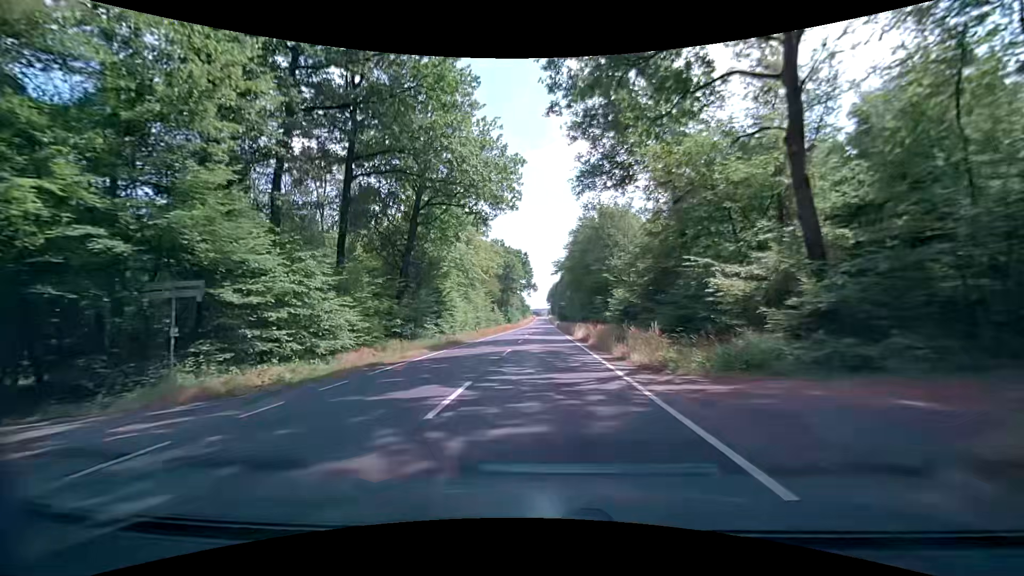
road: primary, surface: asphalt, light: Day
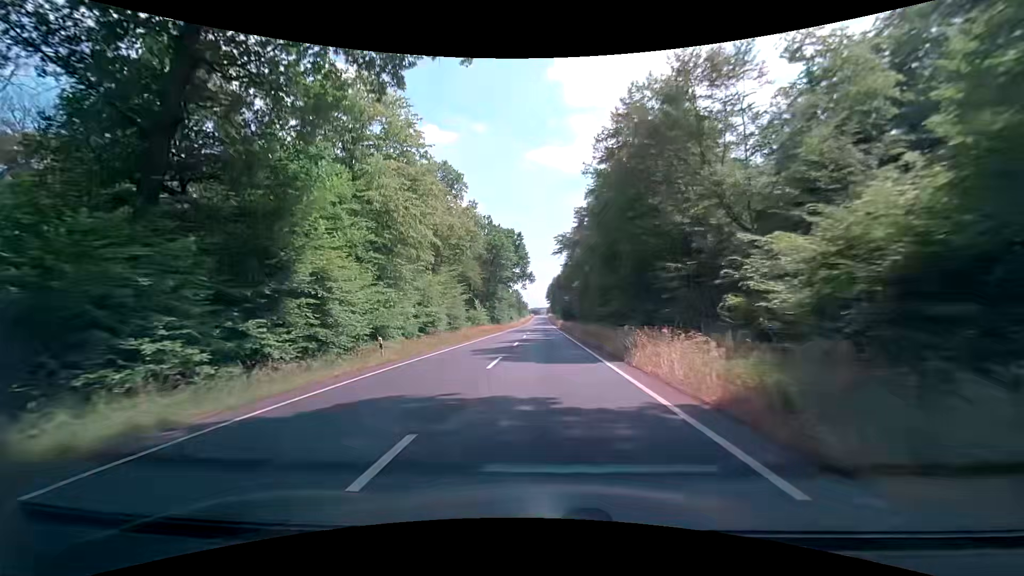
(+0.1, +29.0) m; 0°
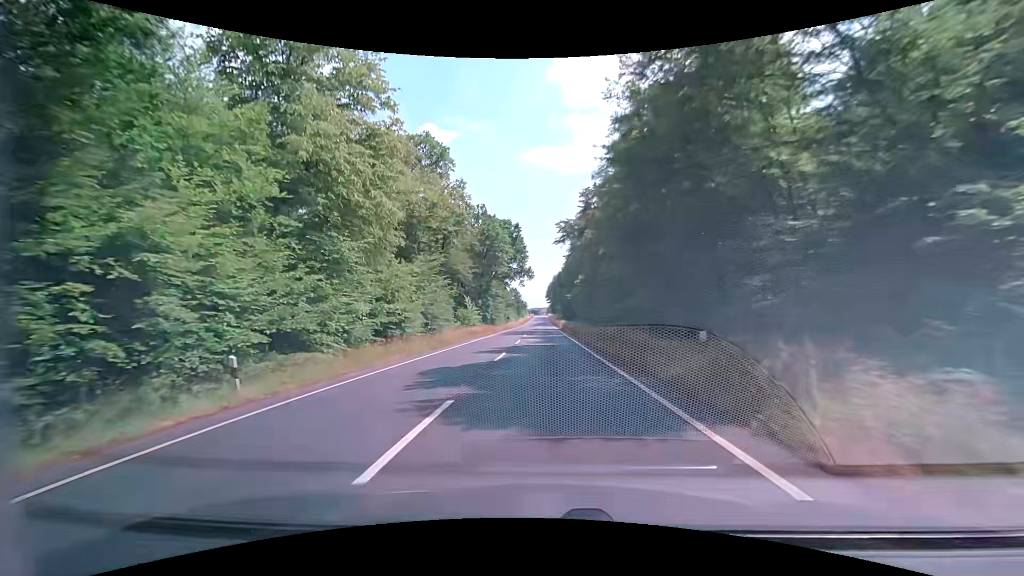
(0.0, +9.7) m; 0°
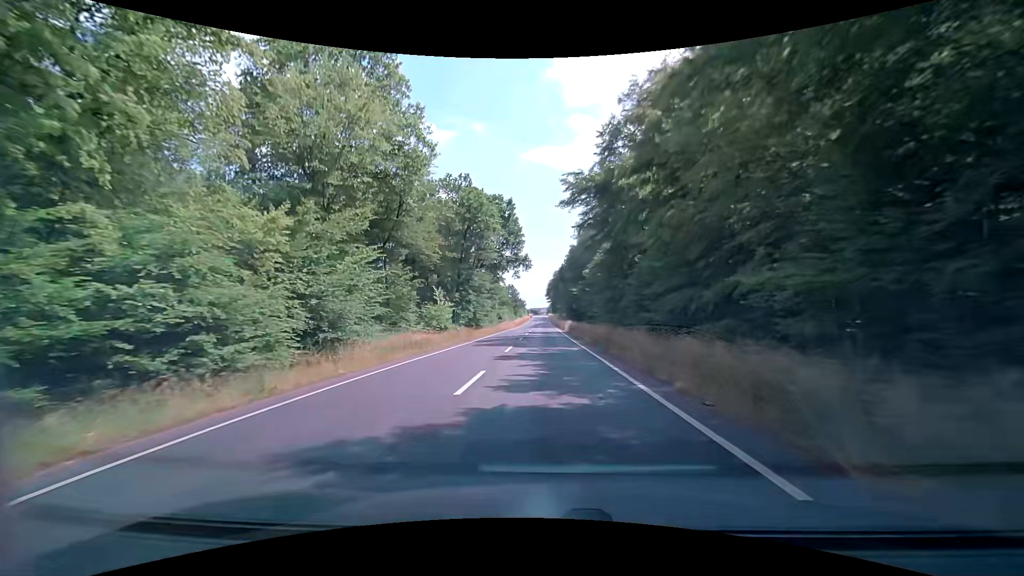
(0.0, +19.4) m; 0°
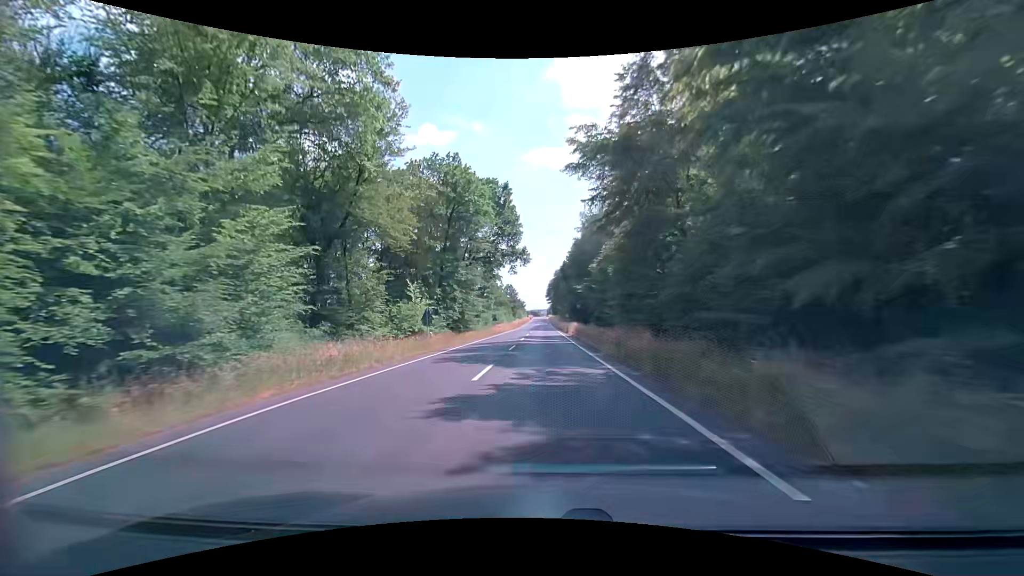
(0.0, +9.7) m; 0°
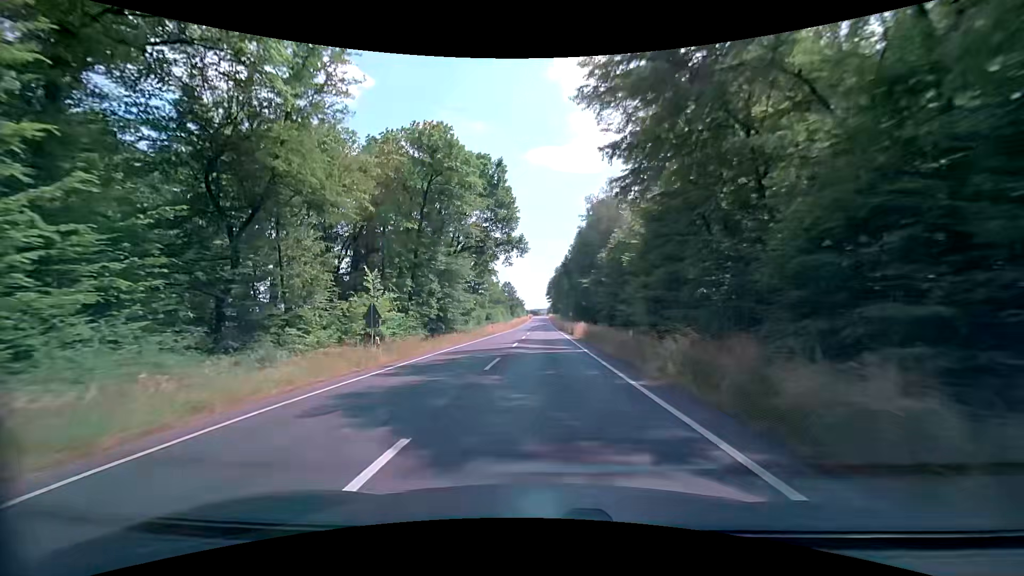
(0.0, +9.7) m; 0°
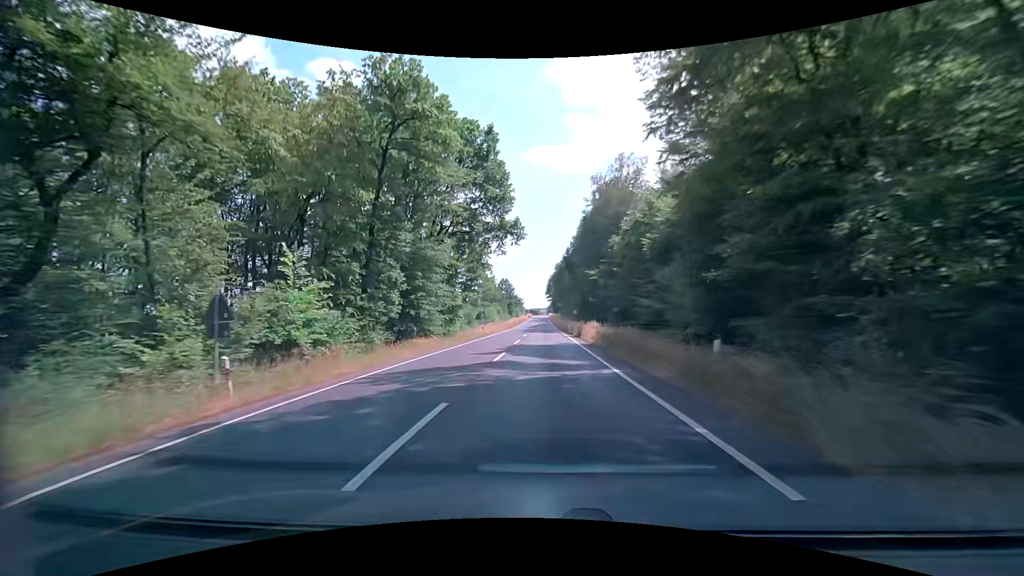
(+0.1, +9.7) m; +1°
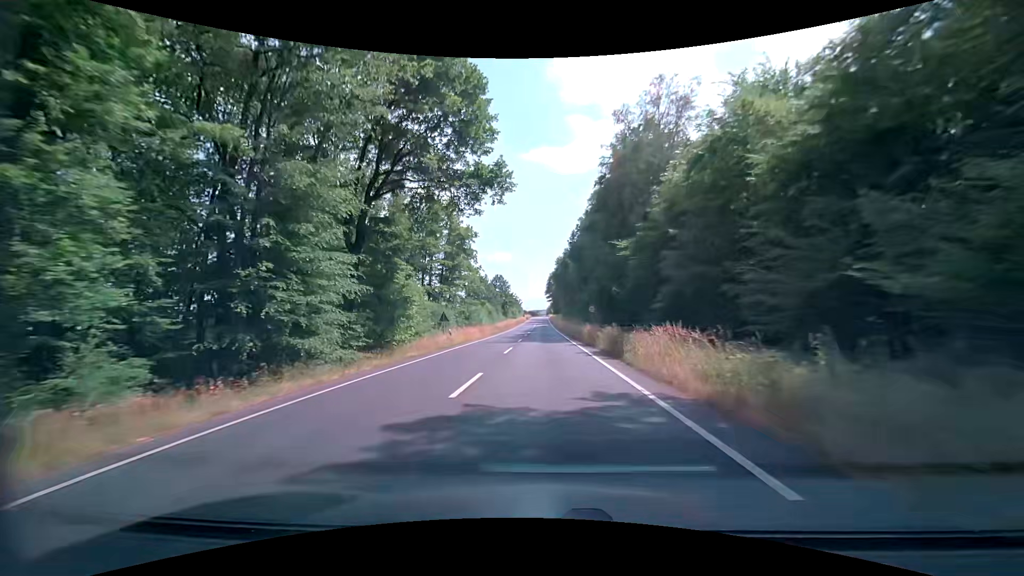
(0.0, +19.3) m; 0°
(0, +10) (0, +20) (0, +30) (0, +40) (0, +50) (0, +60) (0, +70) (0, +80) (0, +90) (0, +100) m
